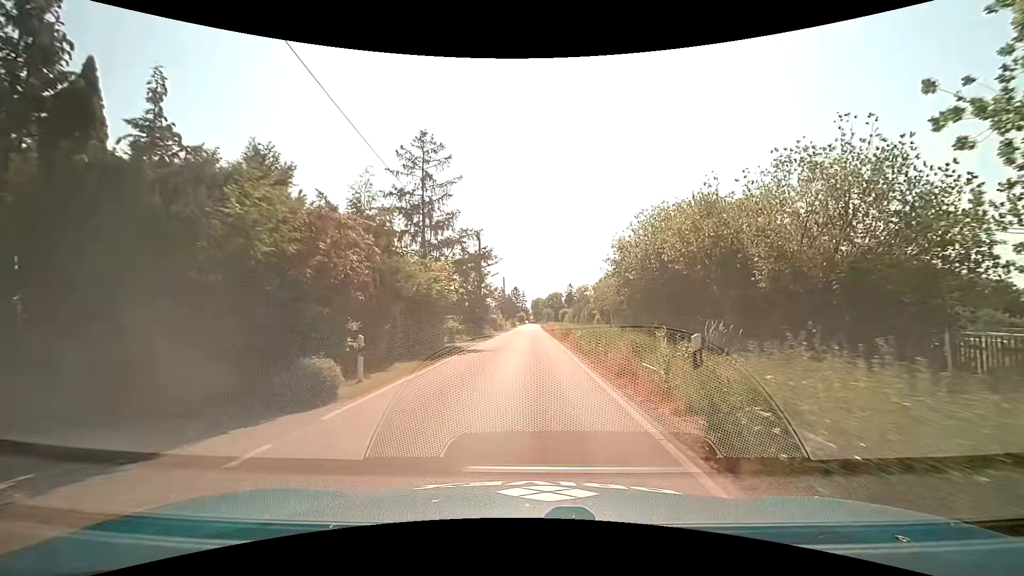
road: unclassified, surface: asphalt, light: Day
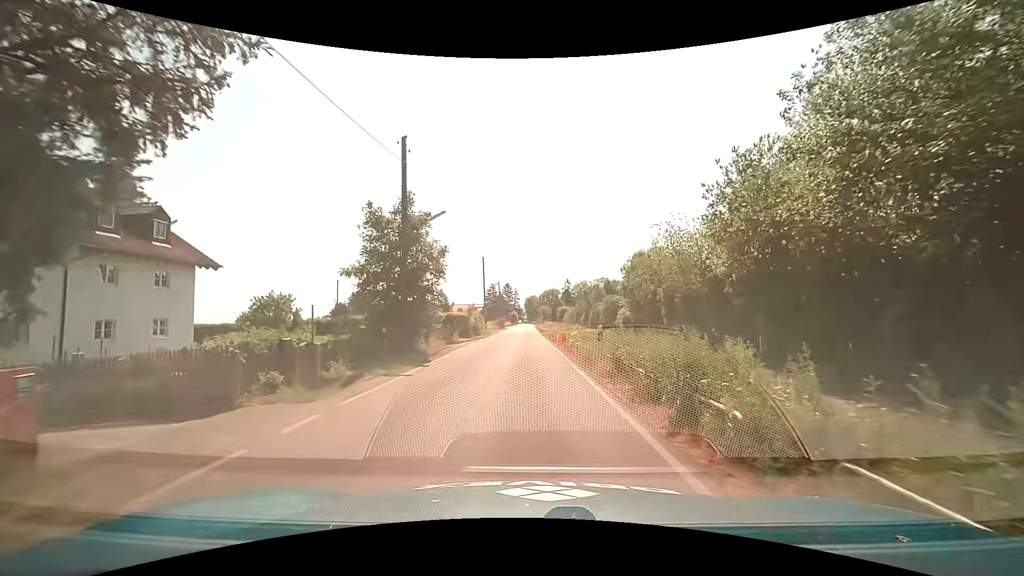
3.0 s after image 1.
(+0.3, +23.9) m; +1°
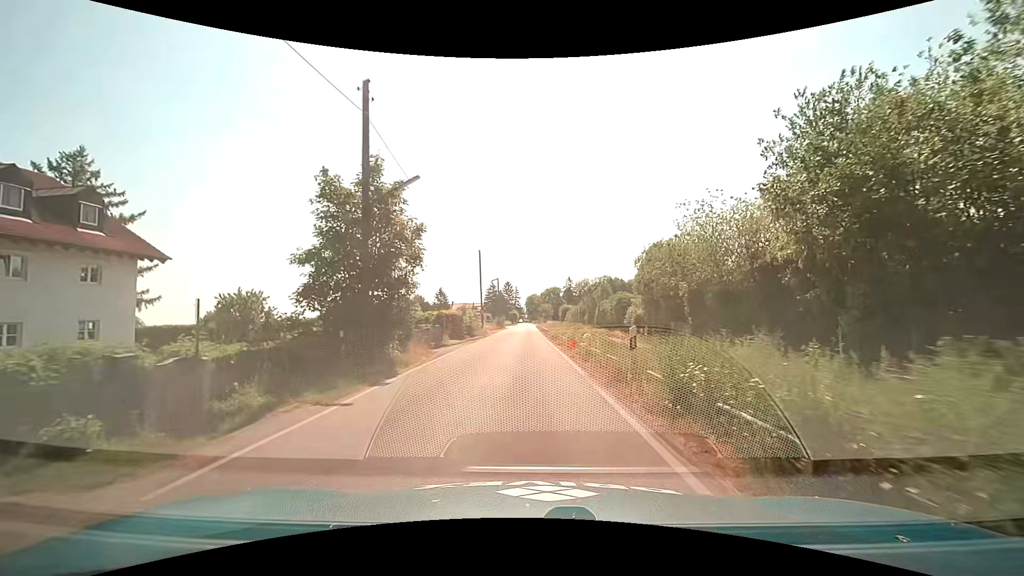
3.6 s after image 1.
(0.0, +4.5) m; 0°
(0, +10) (0, +20) (0, +30) (0, +40) (0, +50) (0, +60) (0, +70) (0, +80) (0, +90) (0, +100) m
